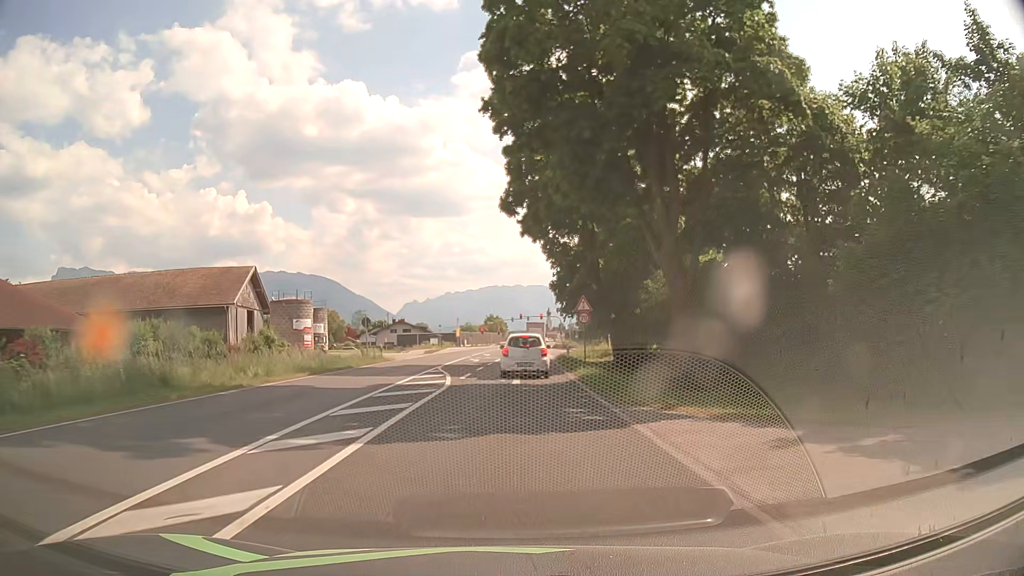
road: primary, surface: asphalt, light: Day
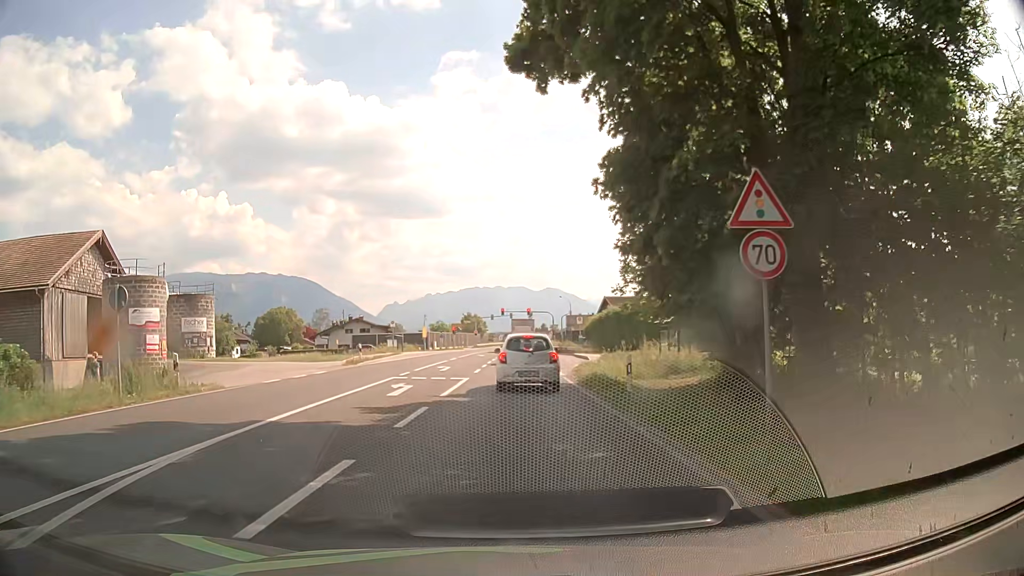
(+0.4, +24.3) m; +2°
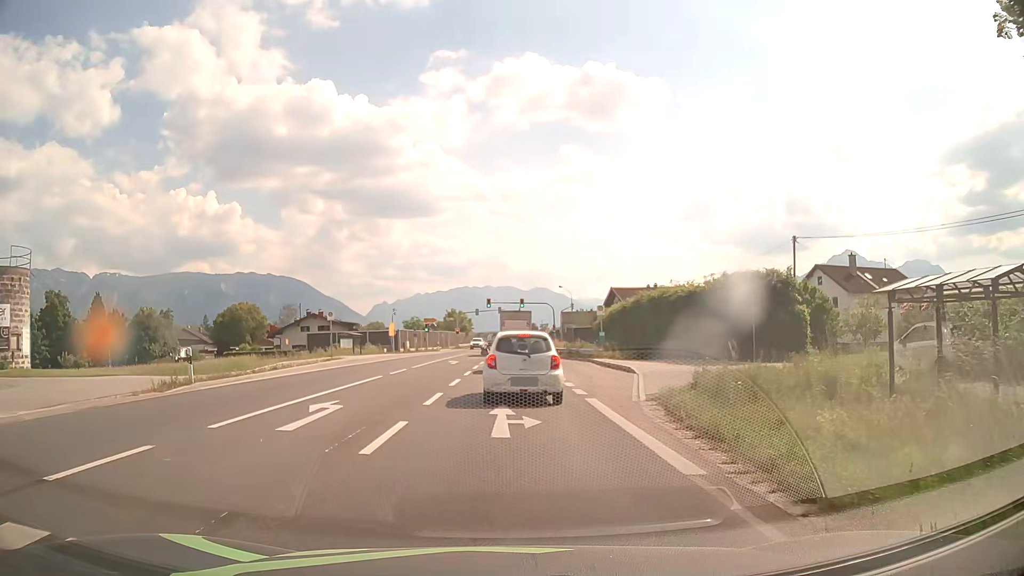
(+0.1, +20.2) m; +1°
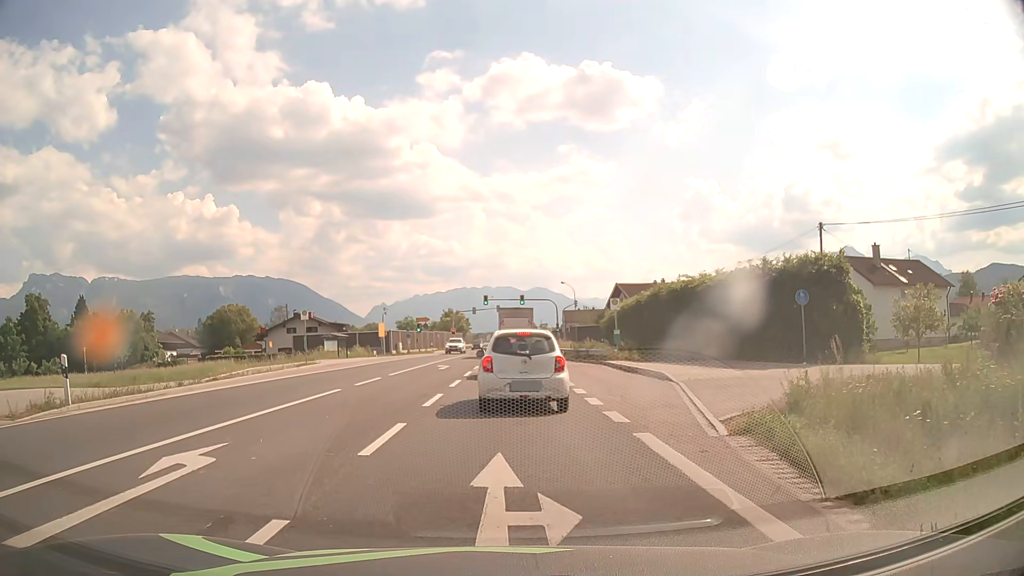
(0.0, +5.9) m; 0°
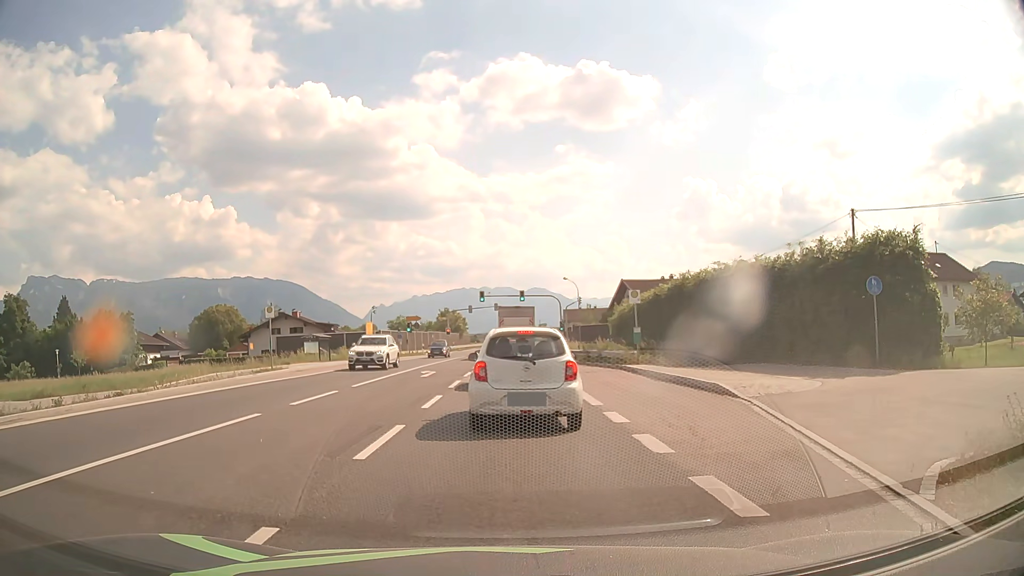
(0.0, +5.9) m; 0°
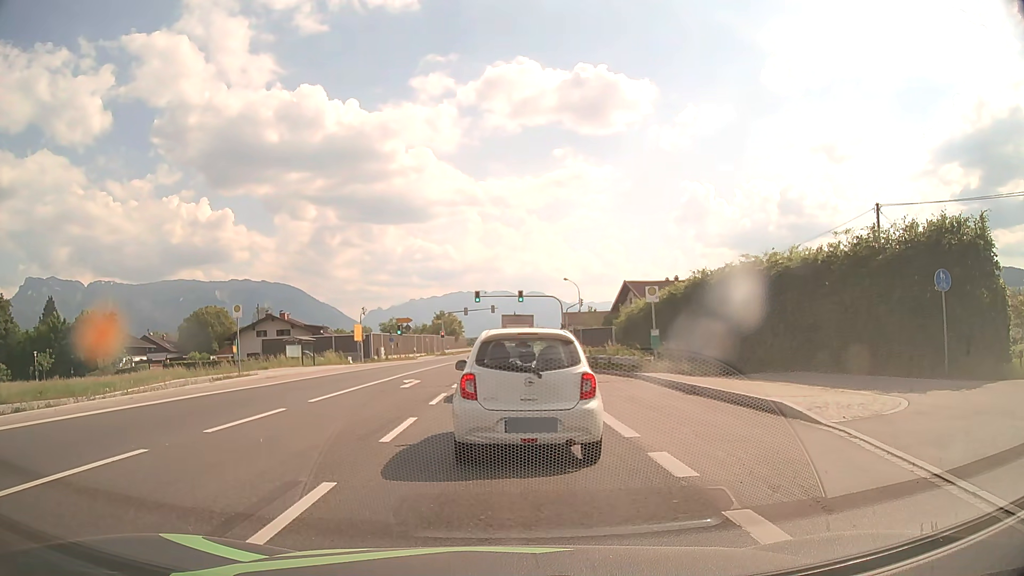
(0.0, +4.1) m; 0°
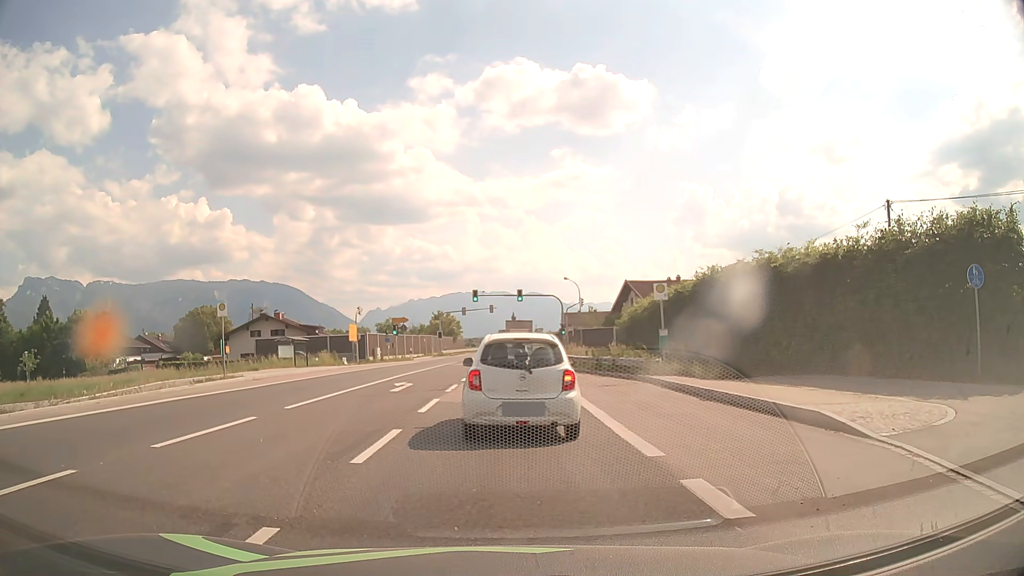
(0.0, +1.7) m; 0°
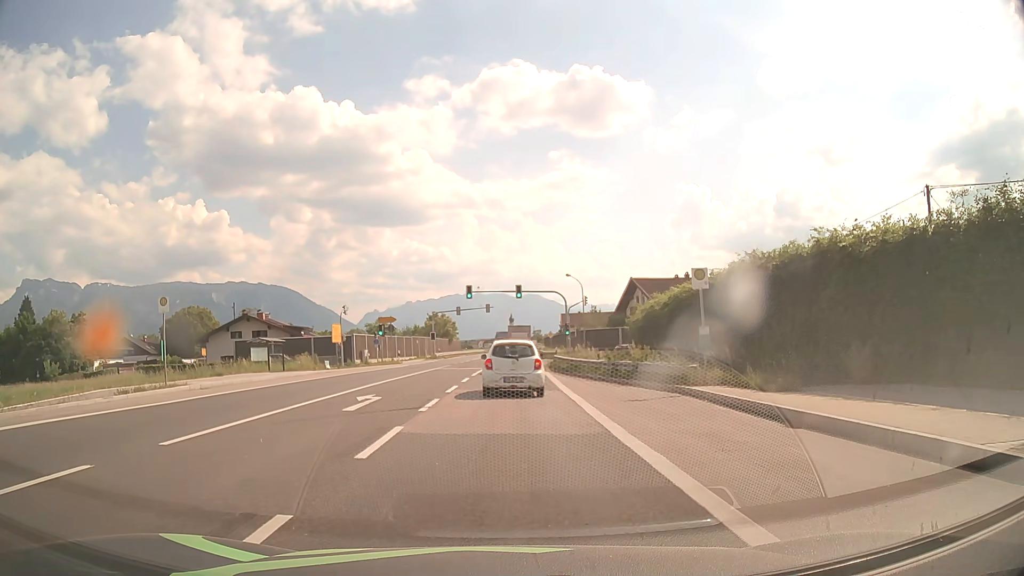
(+0.1, +5.9) m; +1°
(0, +10) (0, +20) (0, +30) (0, +40) (0, +50) (+1, +60) (+1, +70) (+1, +80) (+1, +90) (+2, +100) m
